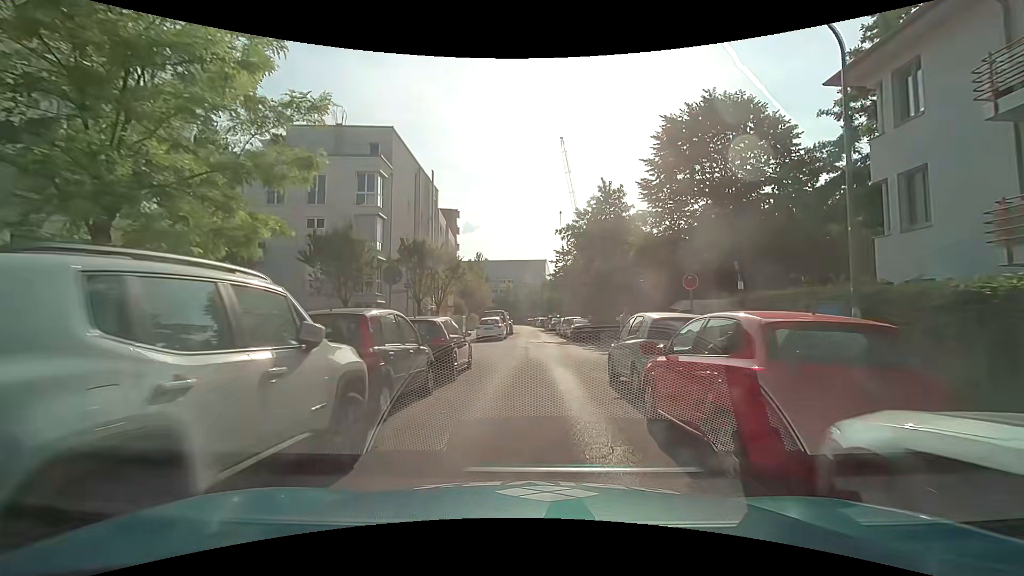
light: Day
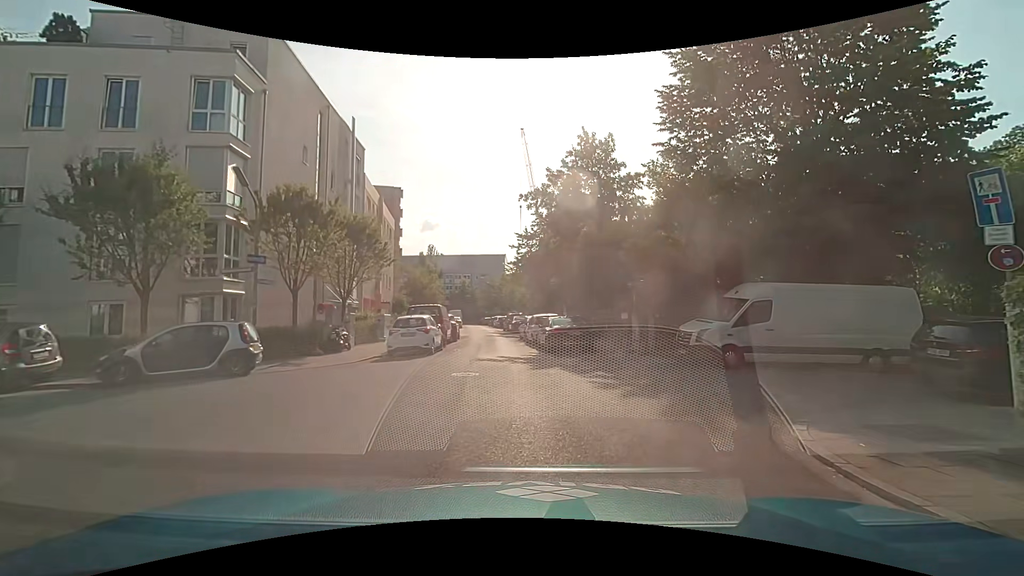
(+0.2, +12.5) m; +4°
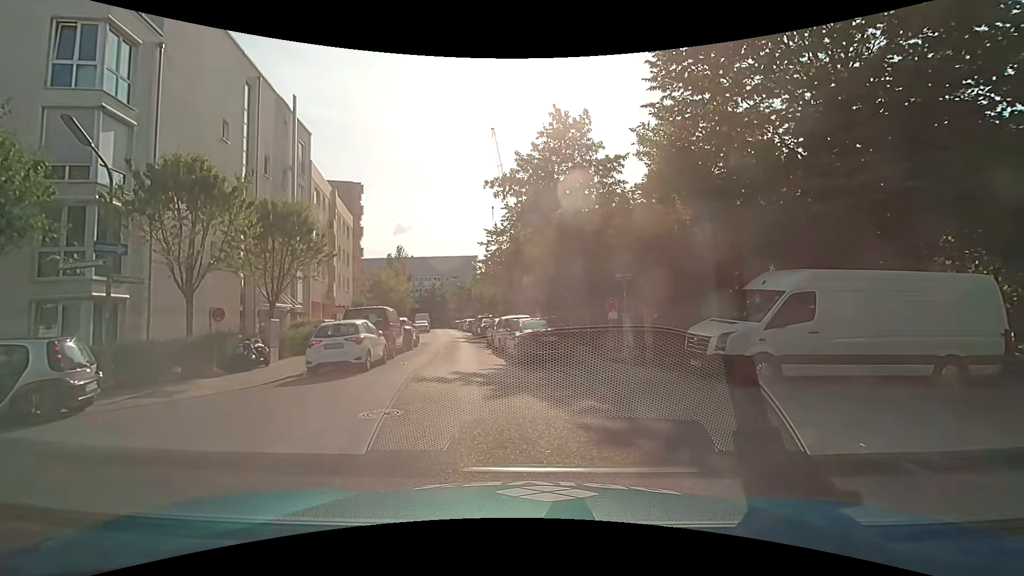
(+0.2, +4.0) m; +2°
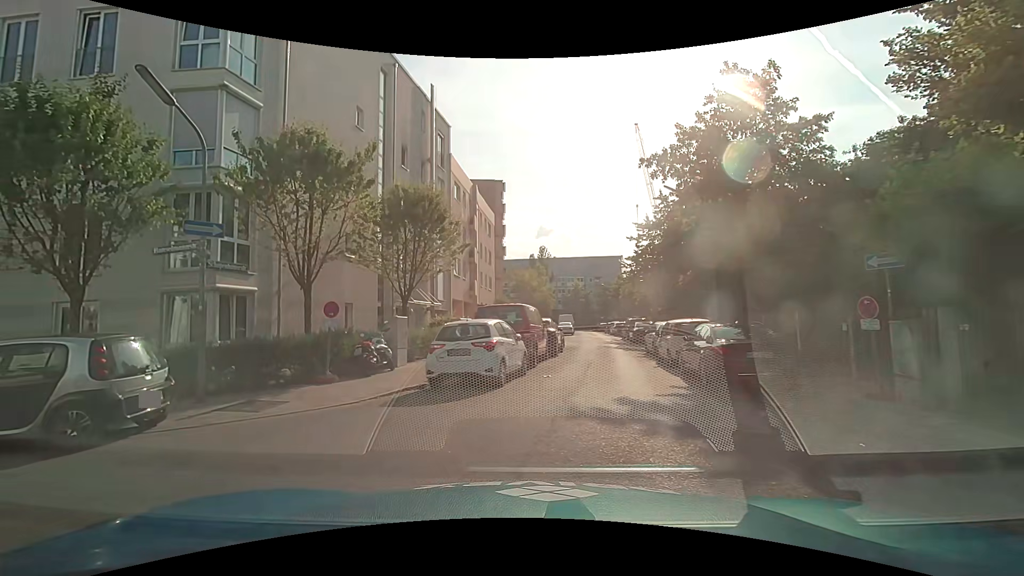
(-0.3, +3.8) m; -14°
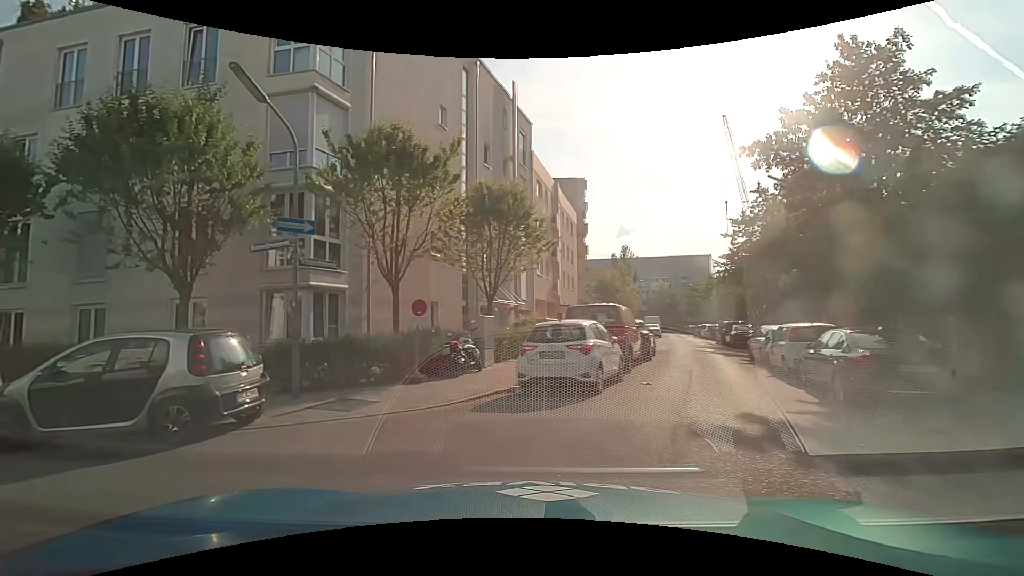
(0.0, +0.8) m; -11°
